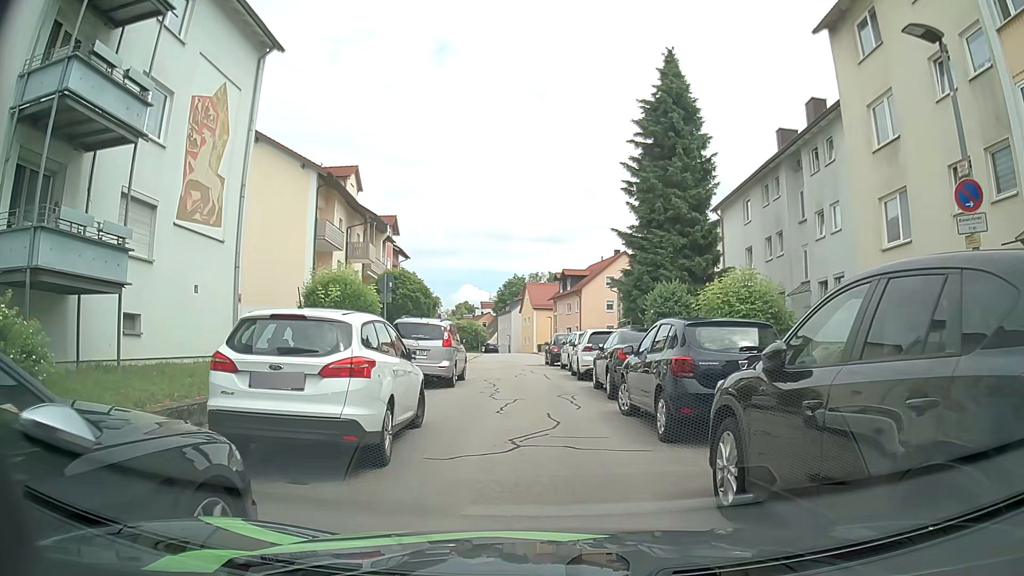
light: Day
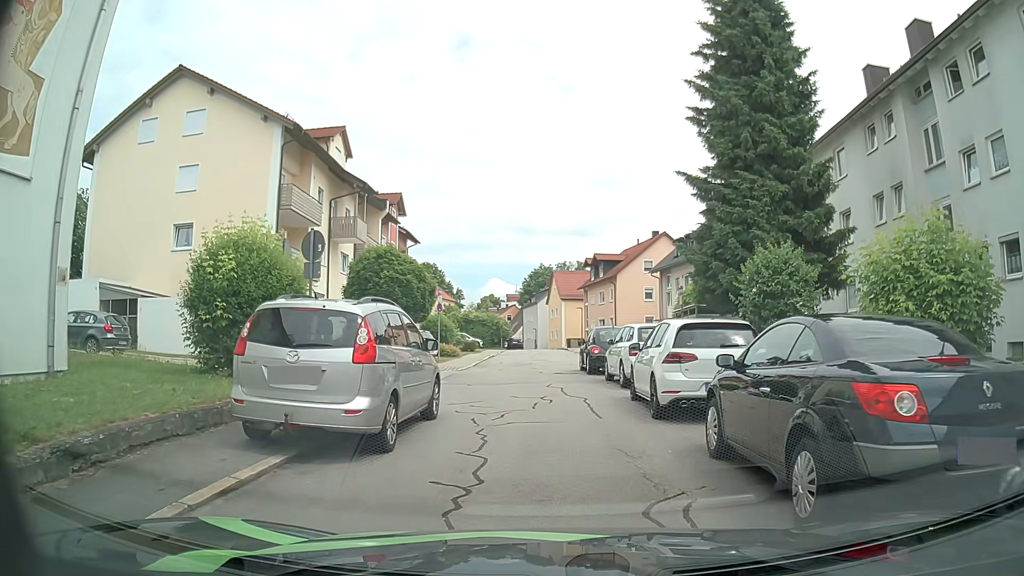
(-0.2, +9.3) m; -3°
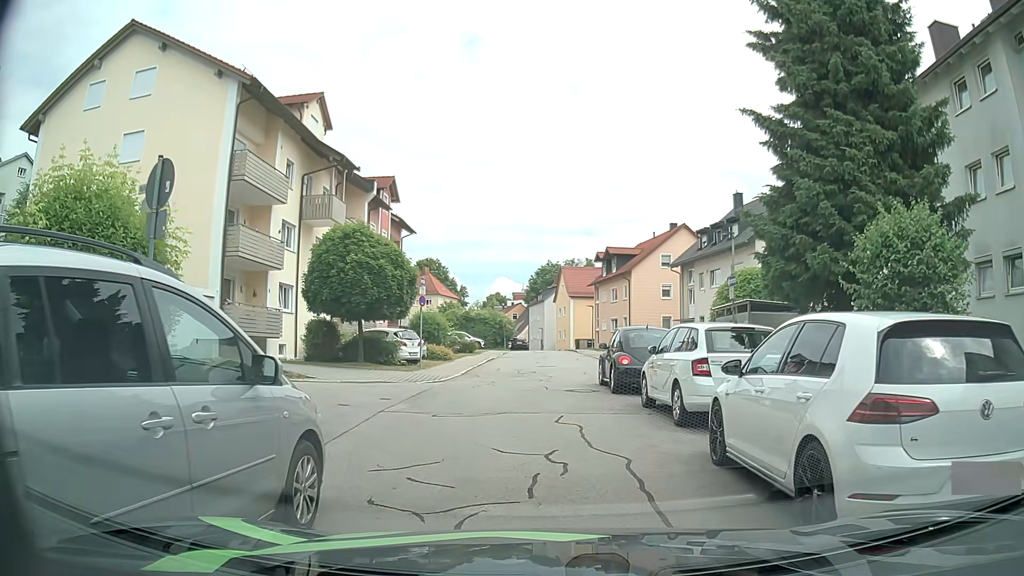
(0.0, +5.8) m; -2°
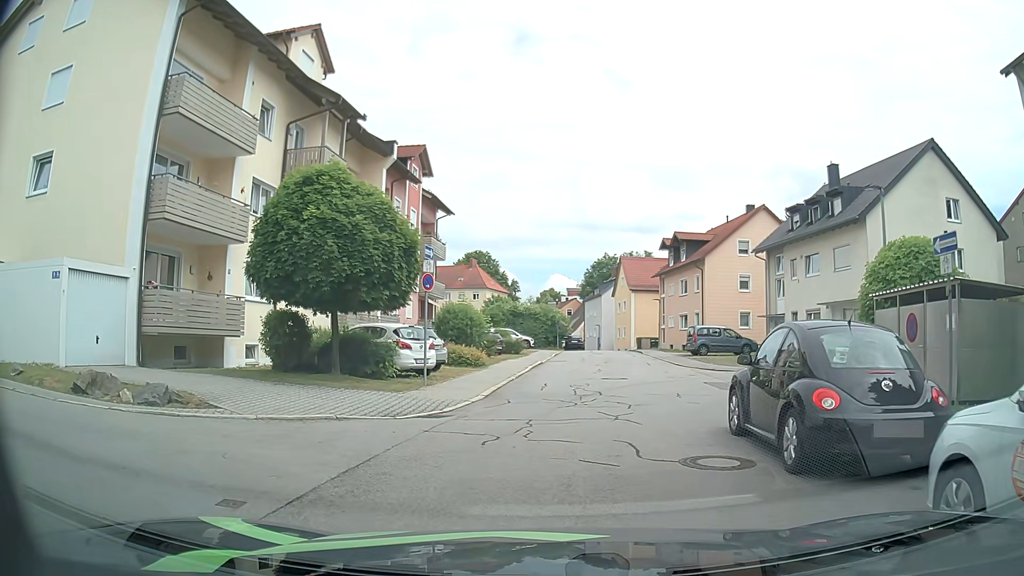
(0.0, +8.4) m; -5°
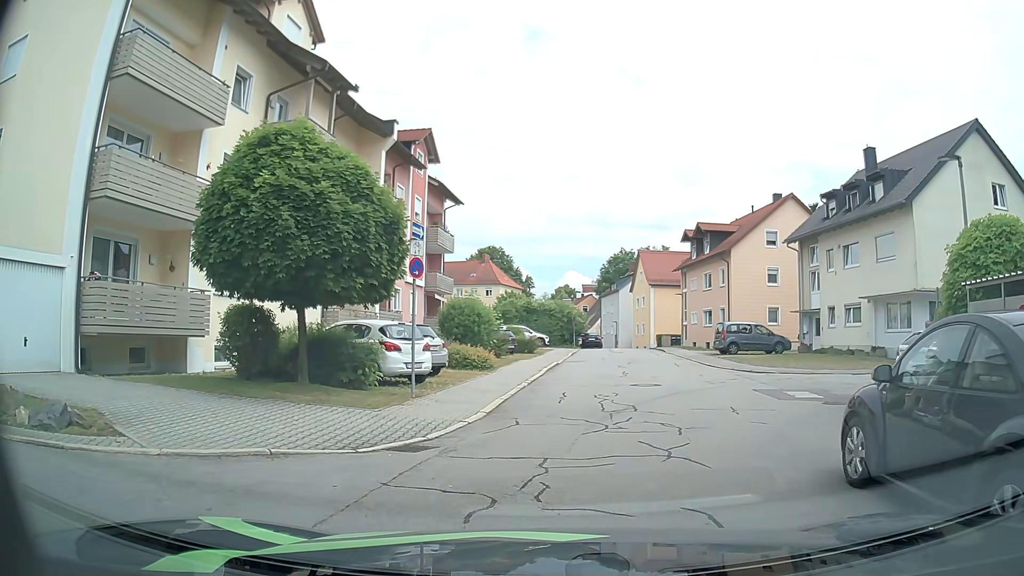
(0.0, +3.2) m; 0°
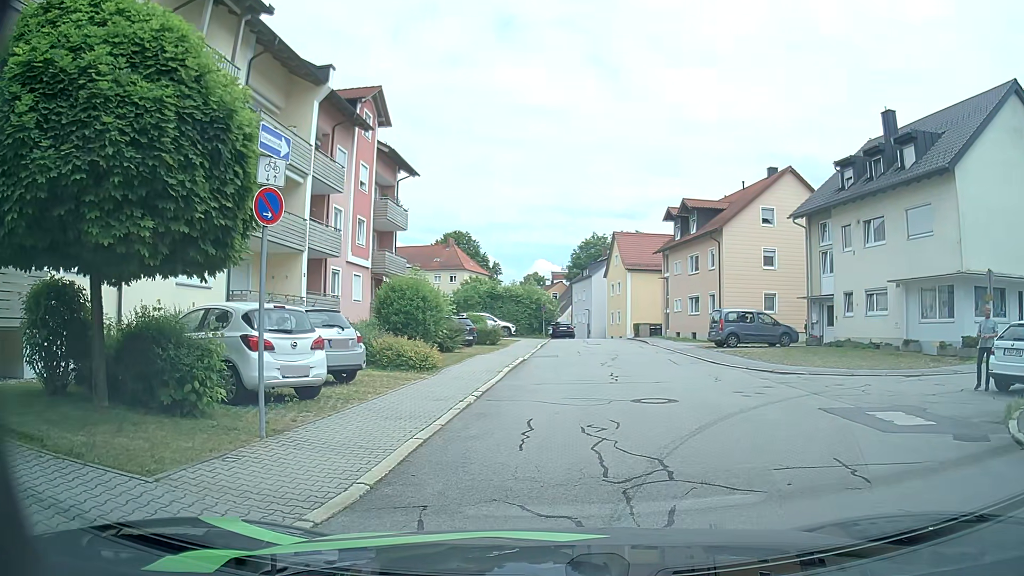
(+0.1, +5.7) m; +3°
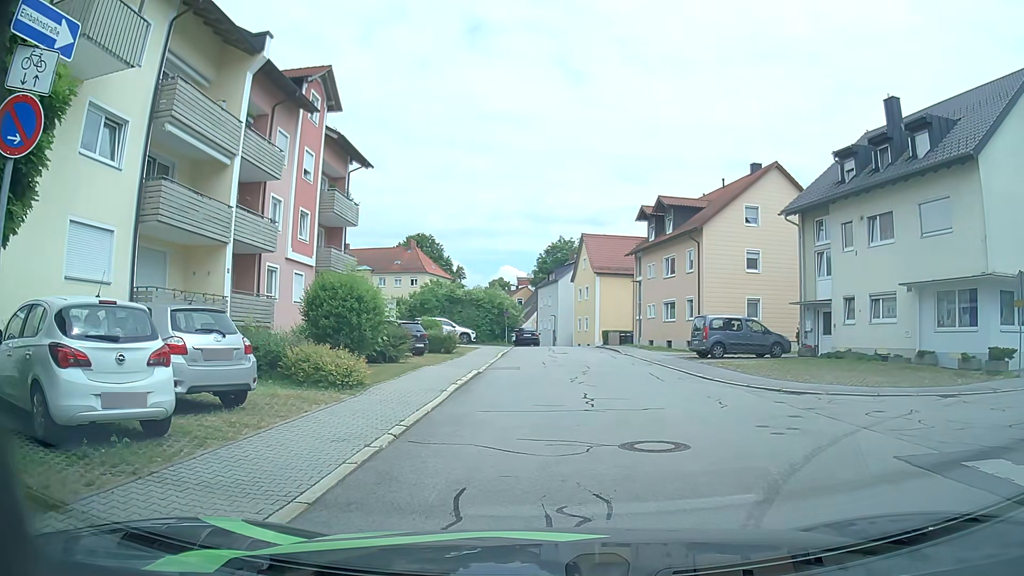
(+0.1, +3.6) m; +3°
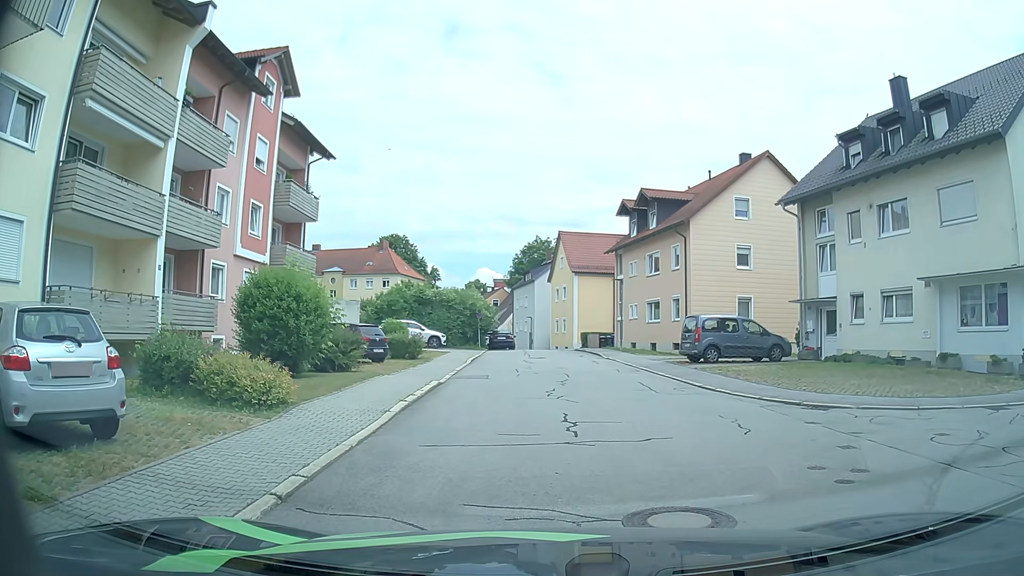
(+0.1, +2.8) m; +2°
(0, +10) (+1, +20) (+1, +30) (0, +40) (-1, +50) (-2, +60) (-4, +70) (-7, +79) (-10, +89) (-12, +98) m
